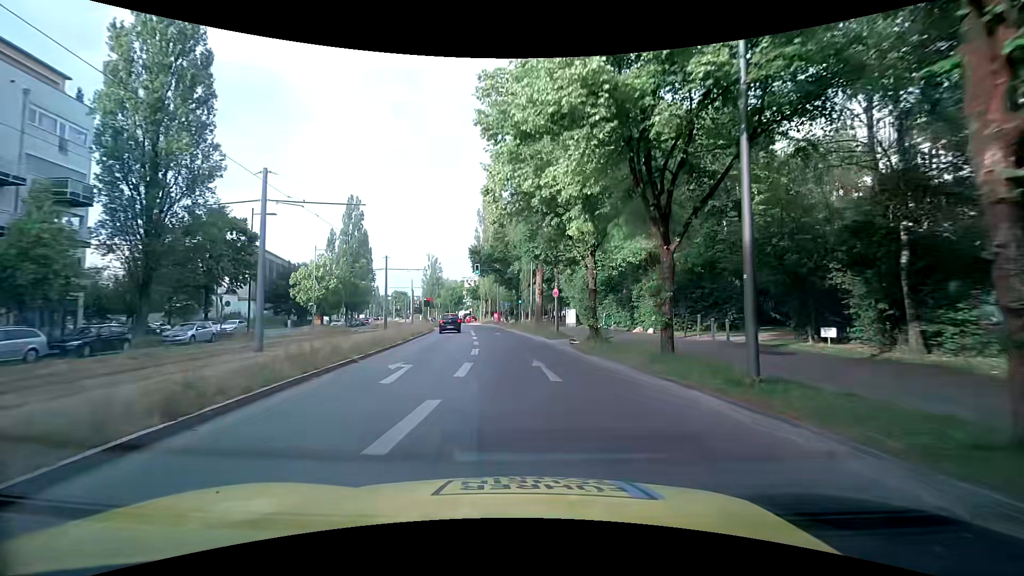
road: secondary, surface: asphalt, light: Day
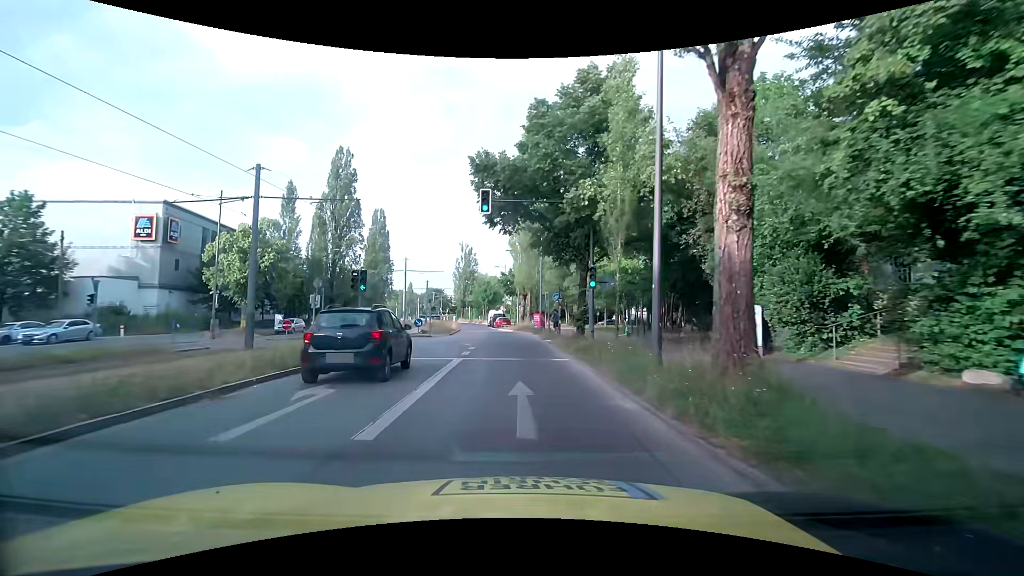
(-0.7, +29.3) m; -5°
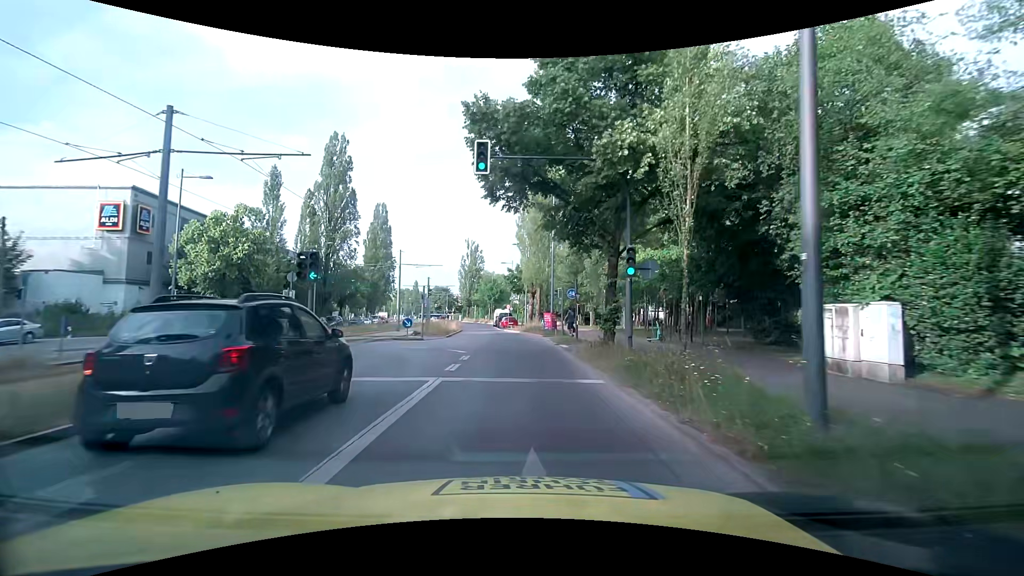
(0.0, +5.4) m; 0°
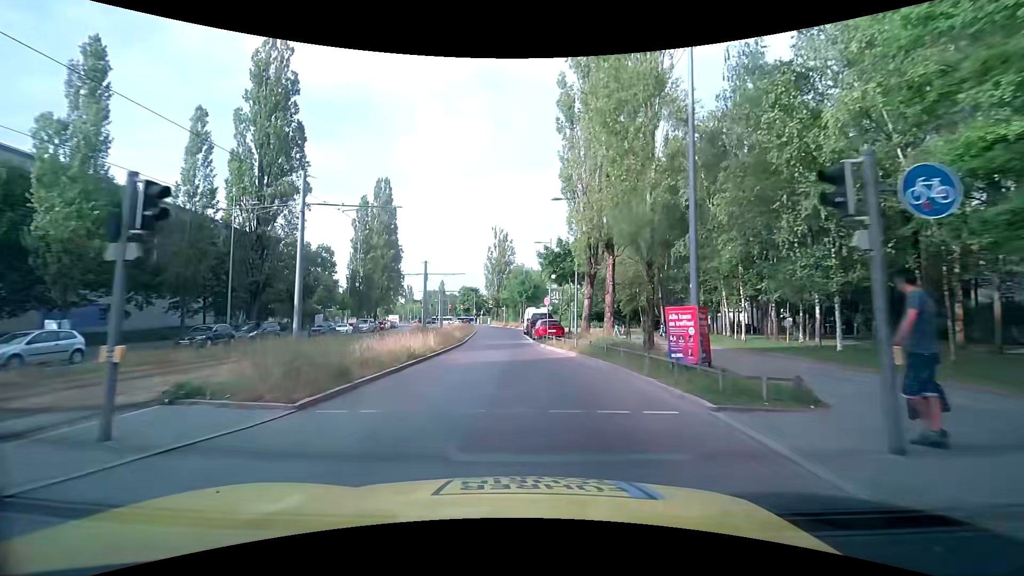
(-1.0, +25.2) m; -4°
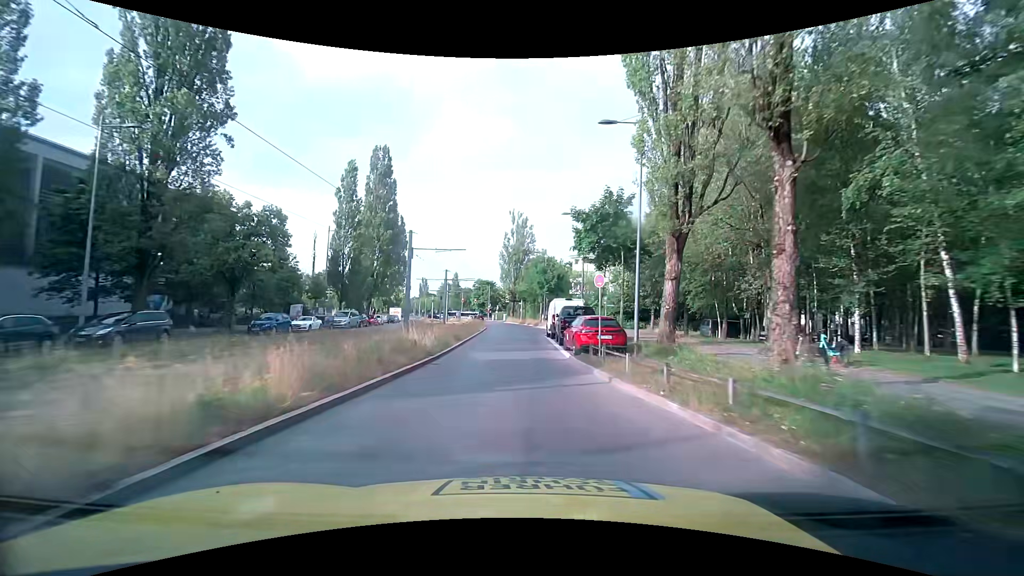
(-0.3, +14.4) m; -2°
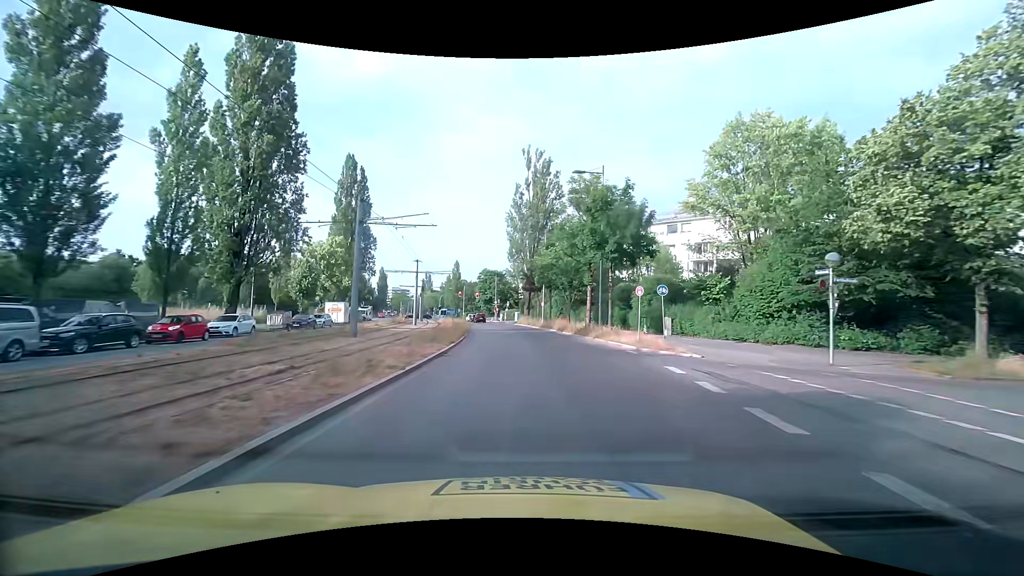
(-0.7, +38.9) m; -2°
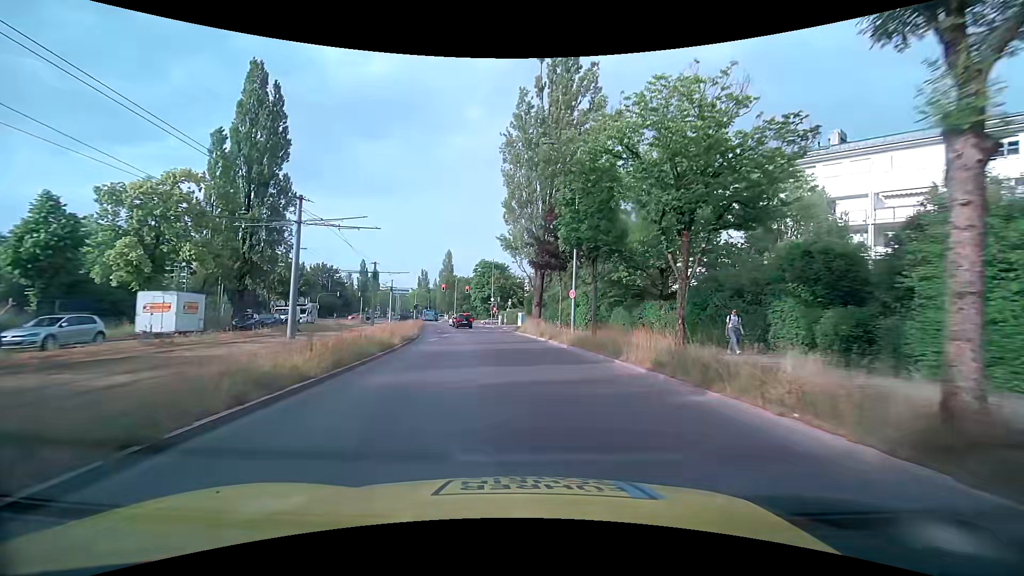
(0.0, +29.3) m; -1°
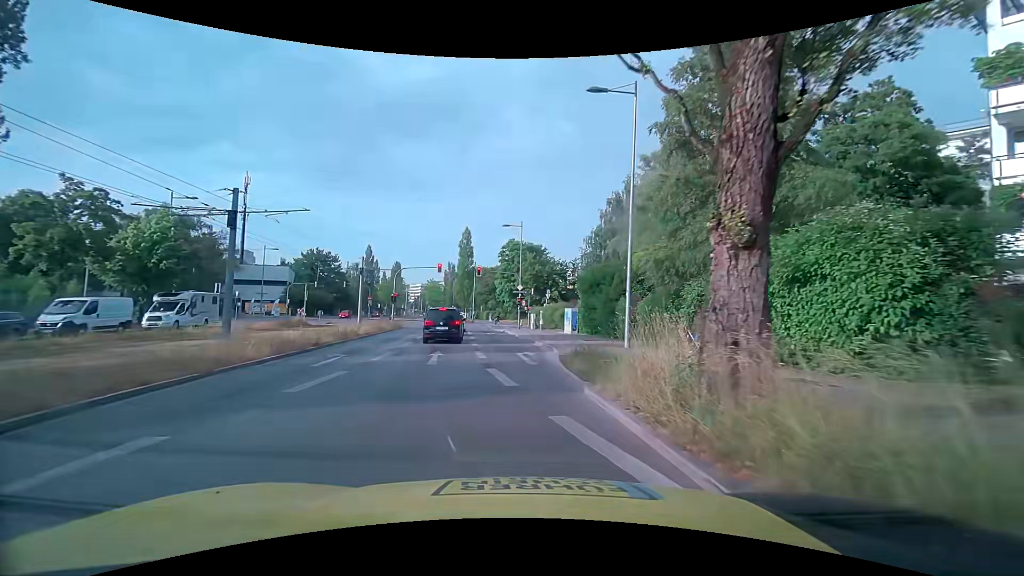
(-0.8, +31.3) m; -5°
(0, +10) (-1, +20) (-1, +30) (-2, +40) (-4, +50) (-4, +60) (-1, +69) (+8, +73) (+17, +78) (+26, +82) m
